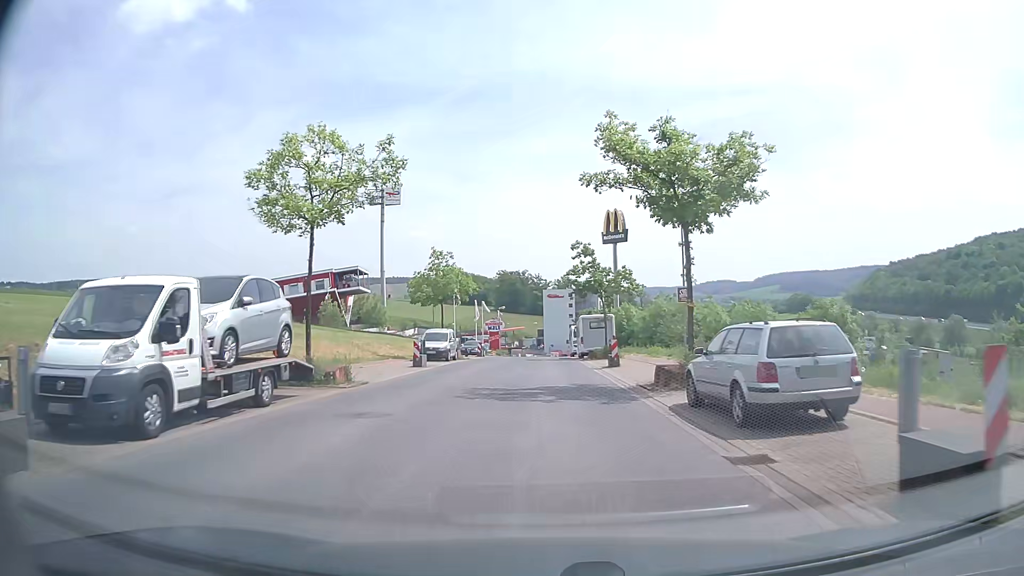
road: unclassified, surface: asphalt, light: Day
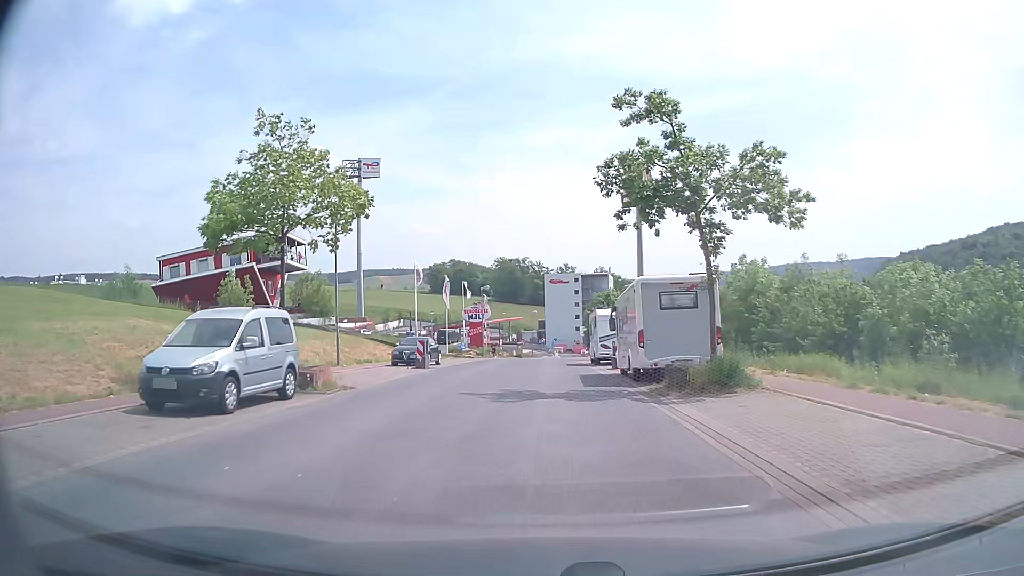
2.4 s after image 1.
(0.0, +26.5) m; 0°
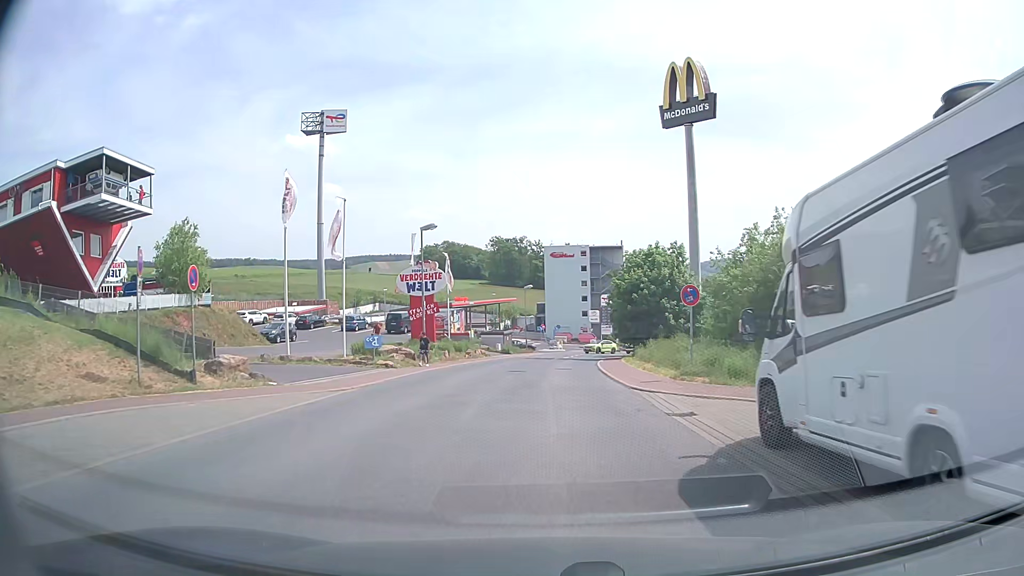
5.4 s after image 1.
(0.0, +30.0) m; 0°
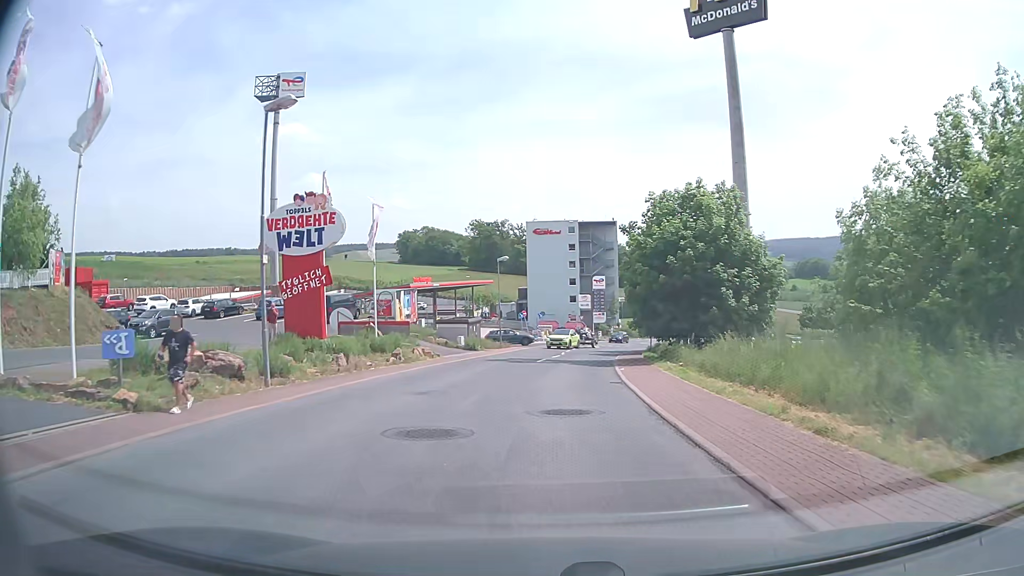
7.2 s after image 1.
(+0.1, +17.0) m; +1°
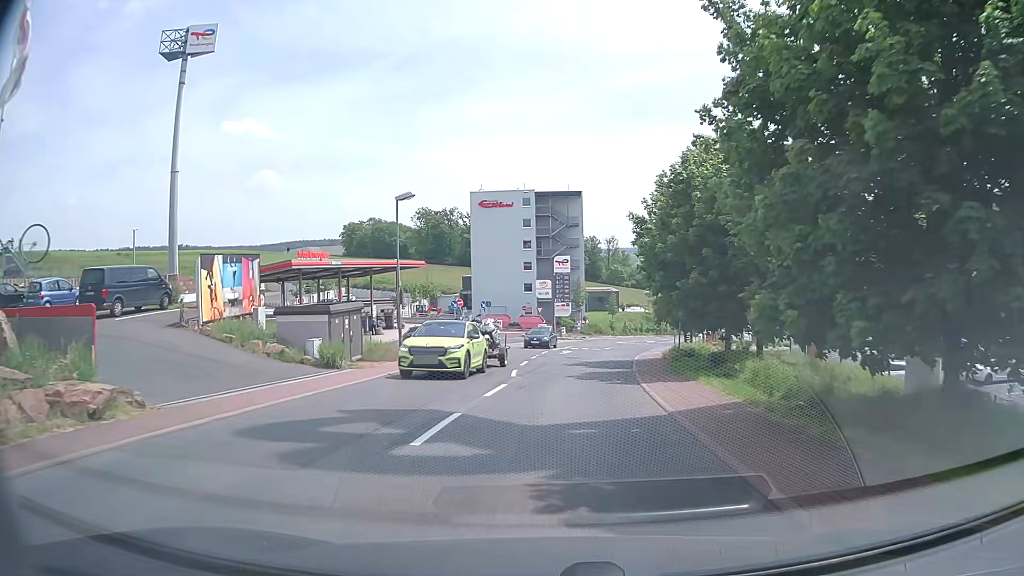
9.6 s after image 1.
(+0.5, +22.0) m; +4°
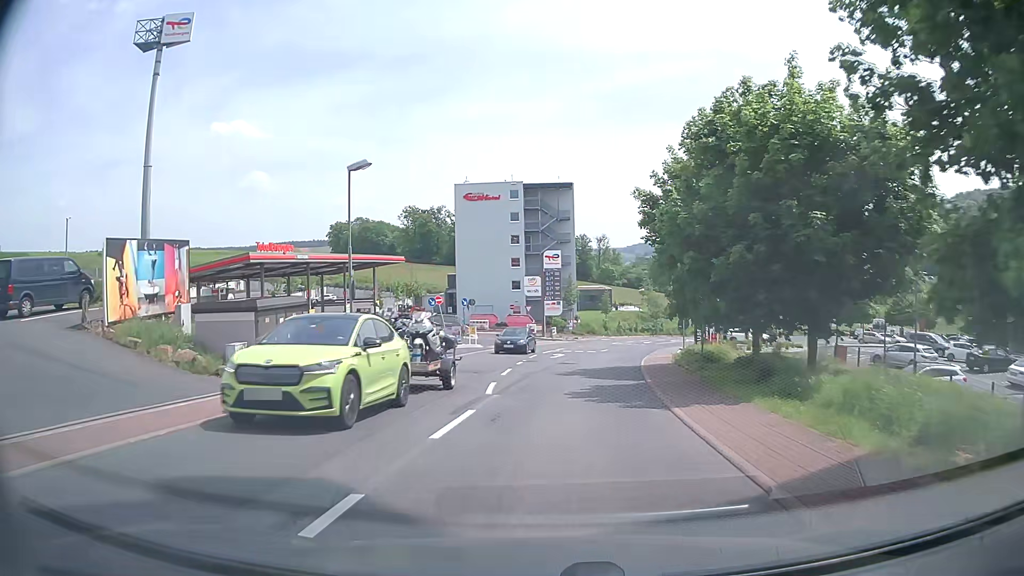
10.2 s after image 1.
(0.0, +5.3) m; +1°
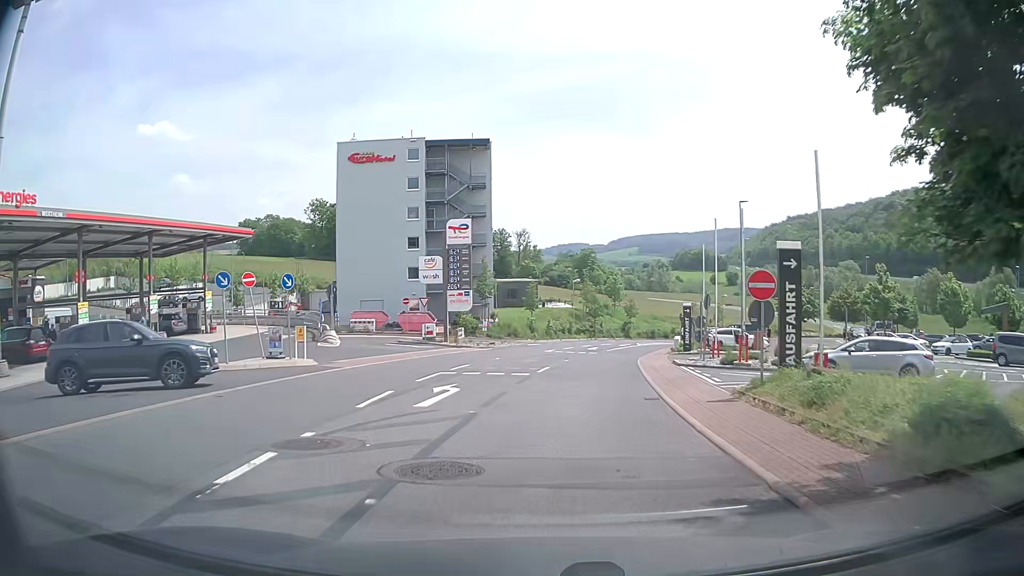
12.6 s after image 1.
(+0.9, +20.7) m; +7°
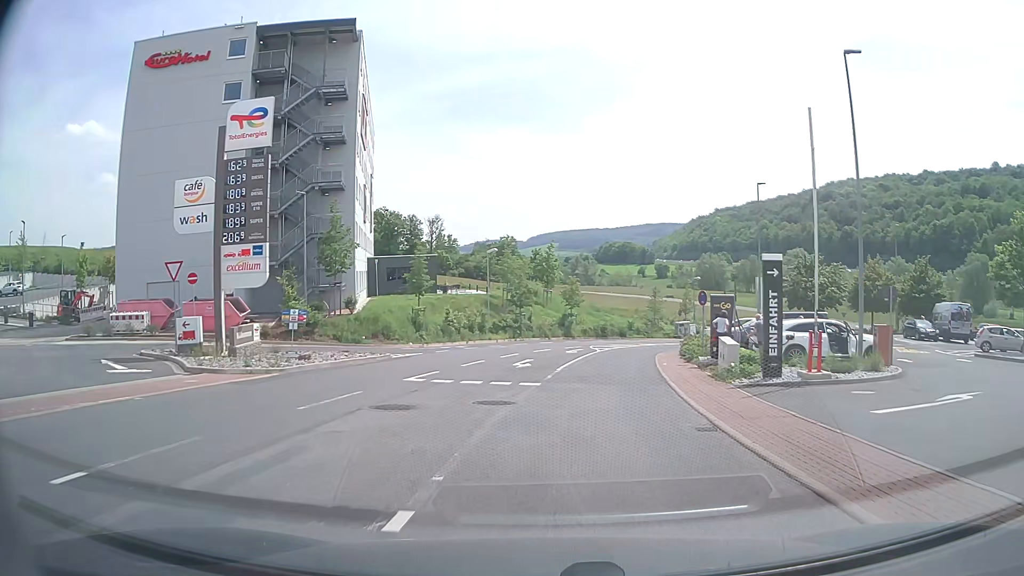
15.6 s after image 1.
(+1.1, +26.5) m; +6°
(0, +10) (+1, +20) (+3, +30) (+5, +40) (+9, +49) (+14, +57) (+22, +64) (+30, +69) (+40, +72) (+50, +73) m
